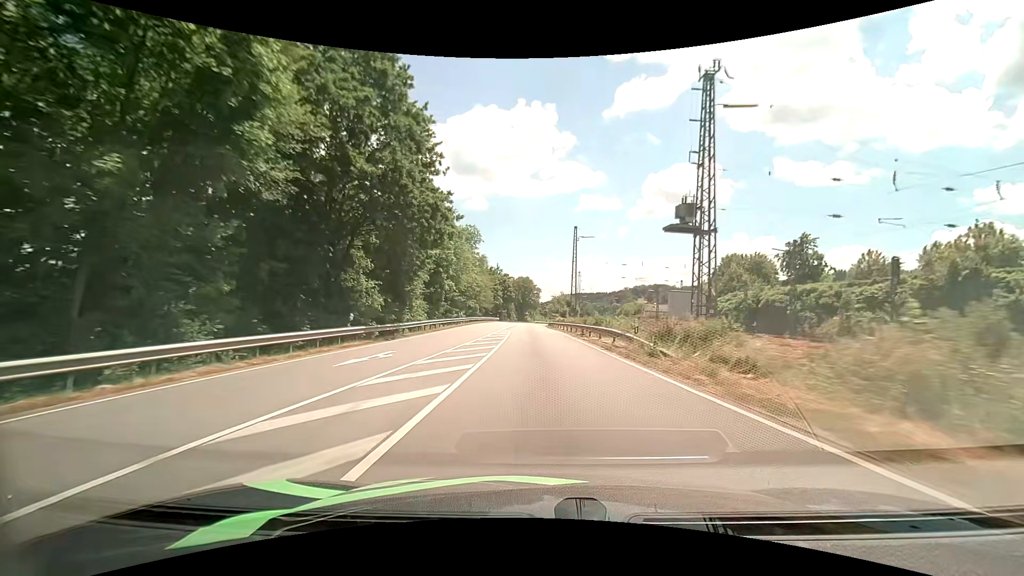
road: primary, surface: asphalt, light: Day
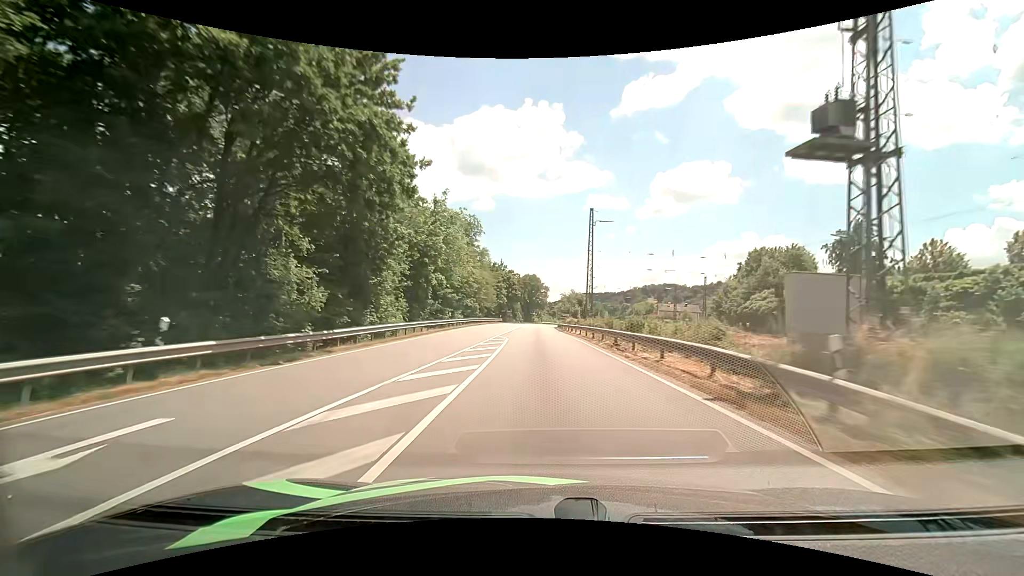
(-0.1, +11.5) m; -1°
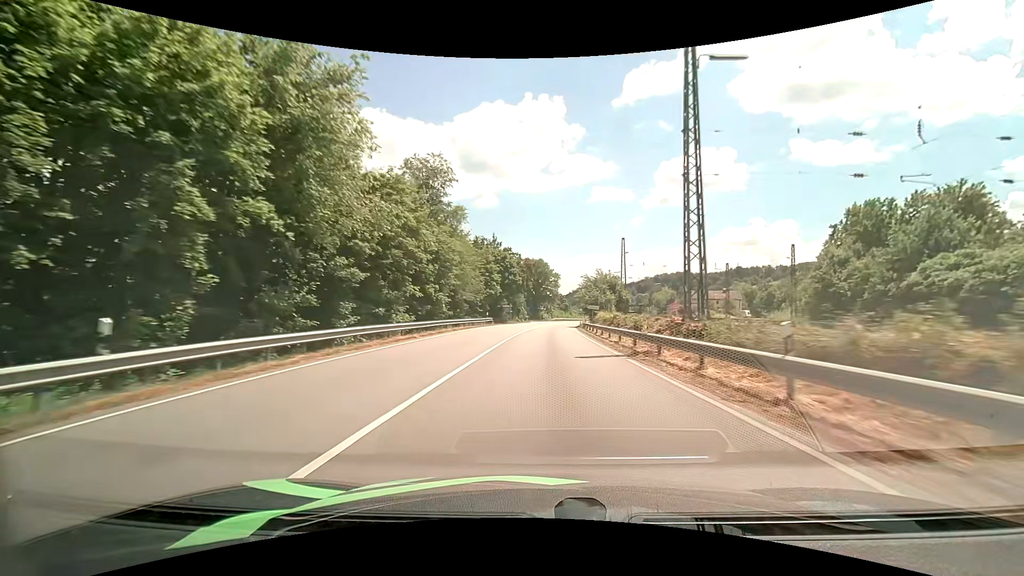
(-0.3, +34.9) m; -1°
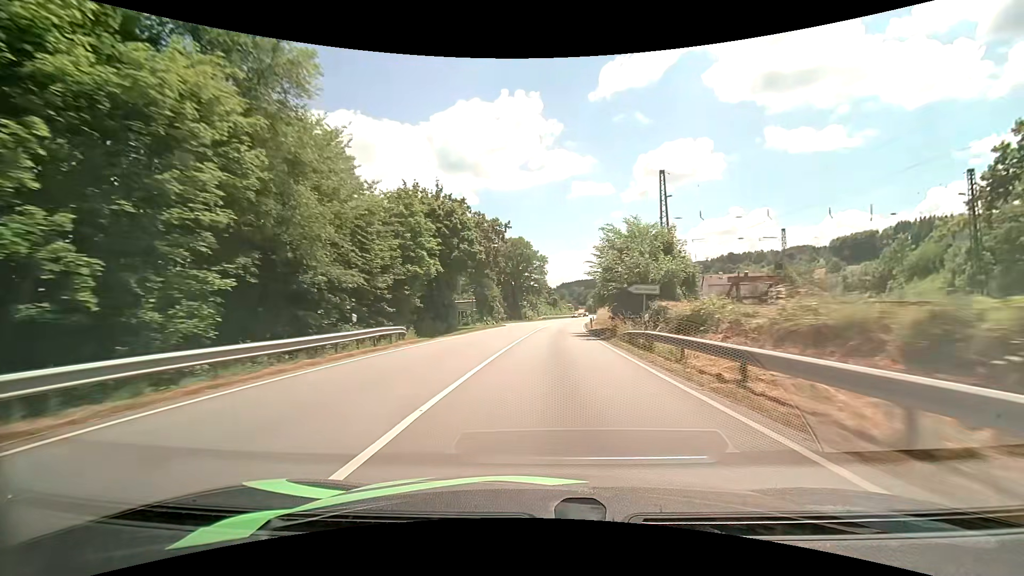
(+0.4, +34.8) m; +1°
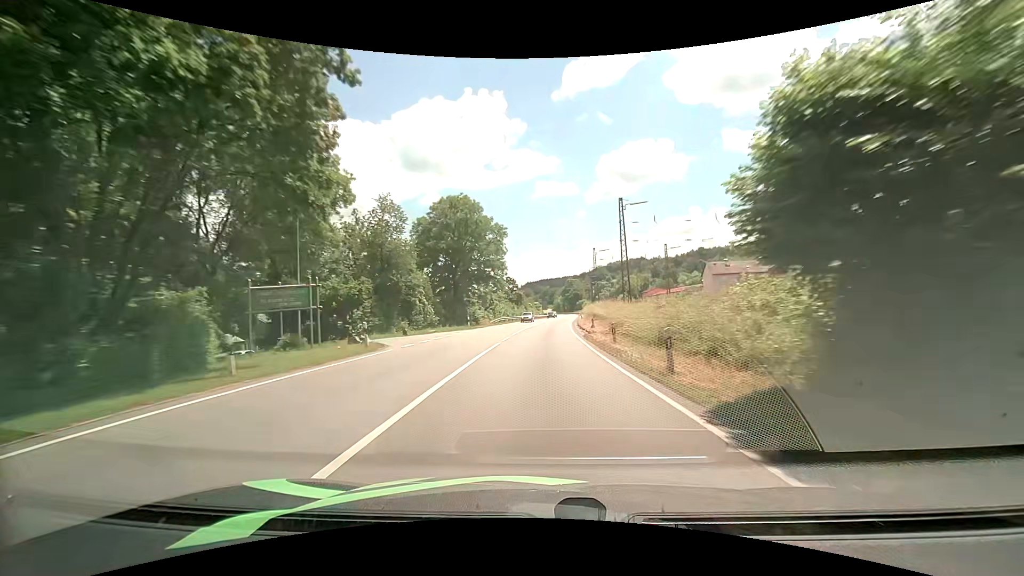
(+1.2, +34.9) m; +4°
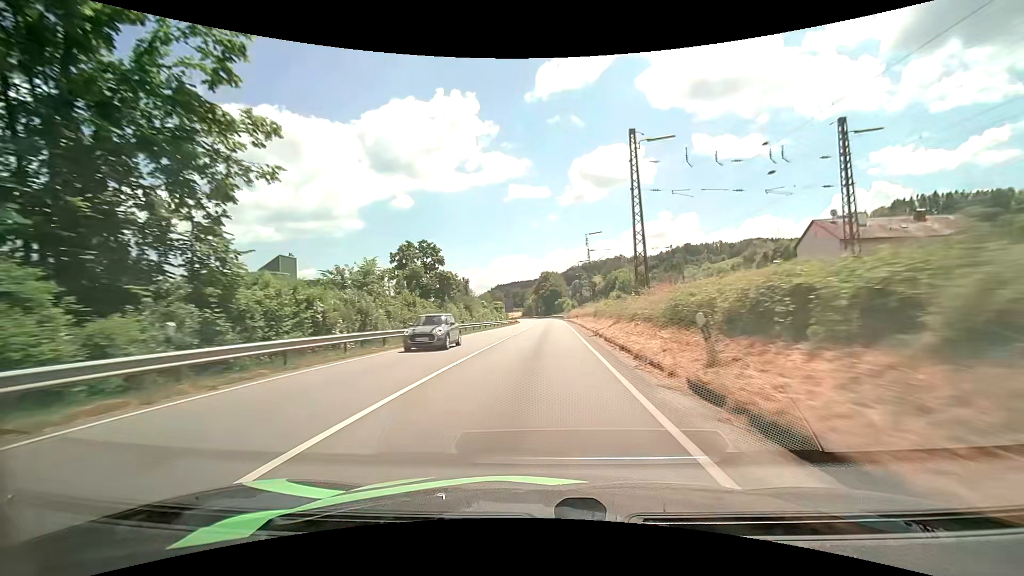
(+2.1, +60.2) m; +3°
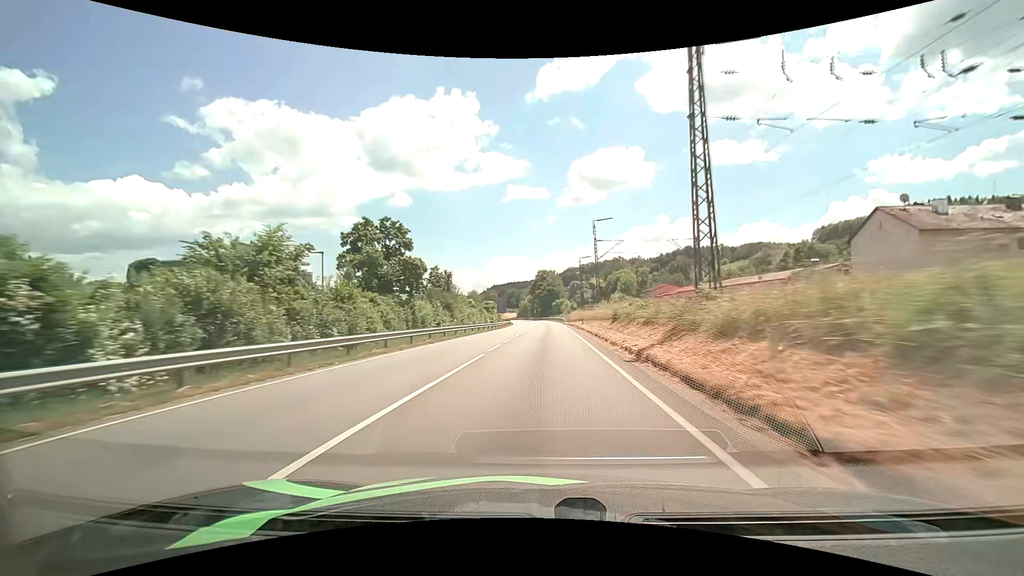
(0.0, +12.3) m; 0°
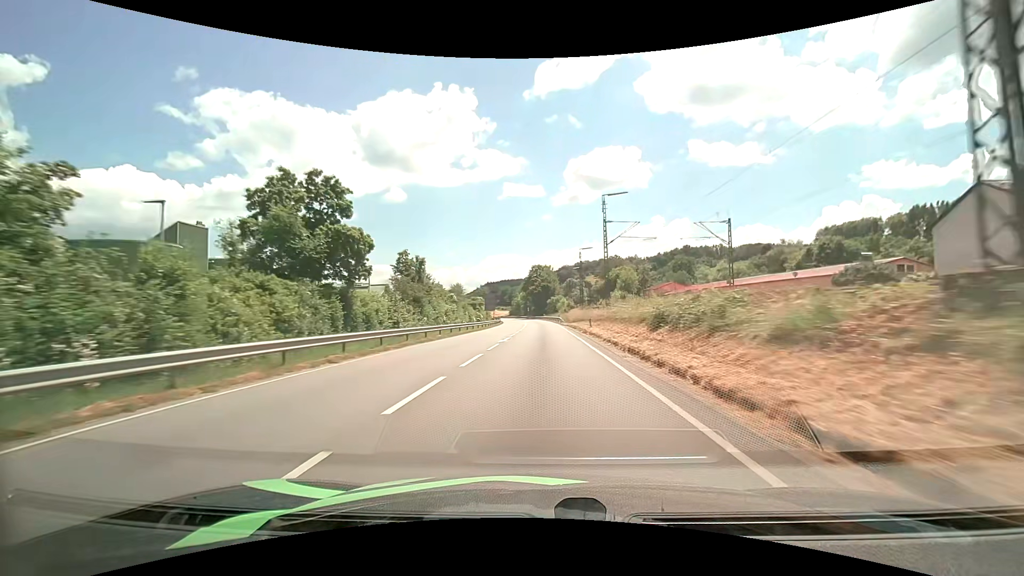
(0.0, +12.4) m; +1°
(0, +10) (0, +20) (0, +30) (0, +40) (0, +50) (0, +60) (0, +70) (0, +80) (-1, +90) (-1, +100) m
